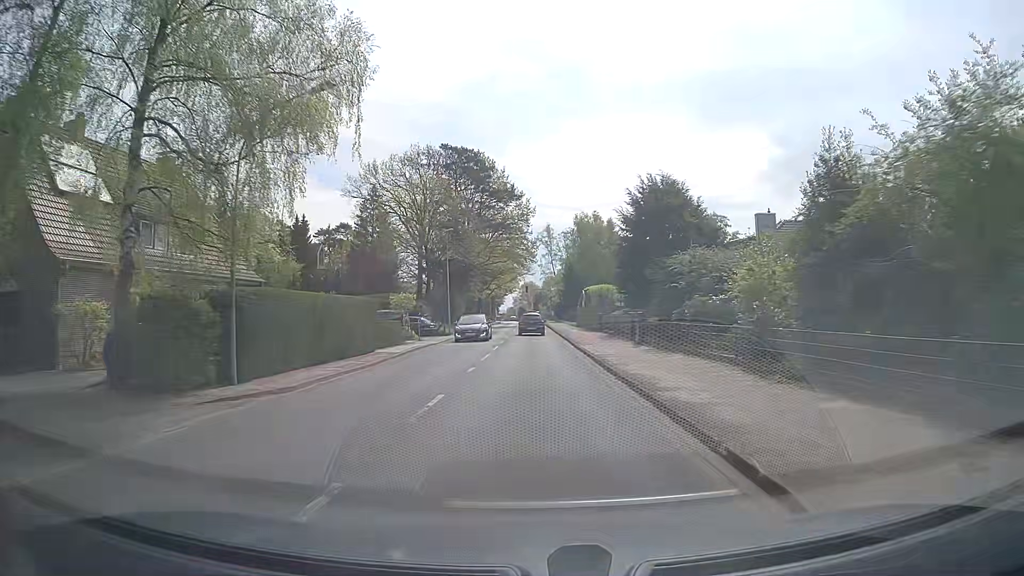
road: tertiary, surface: asphalt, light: Day
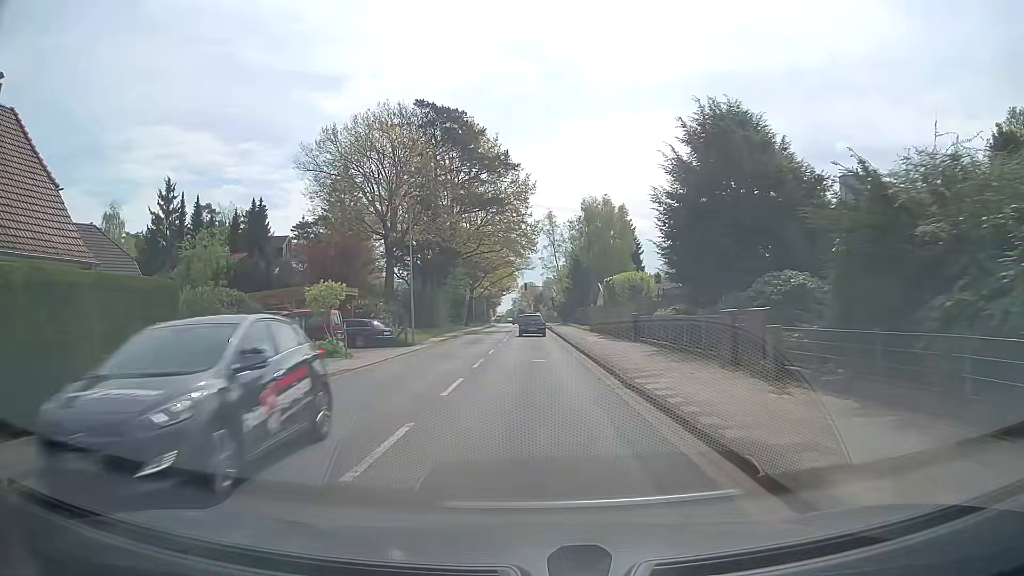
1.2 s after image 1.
(+0.1, +15.3) m; 0°
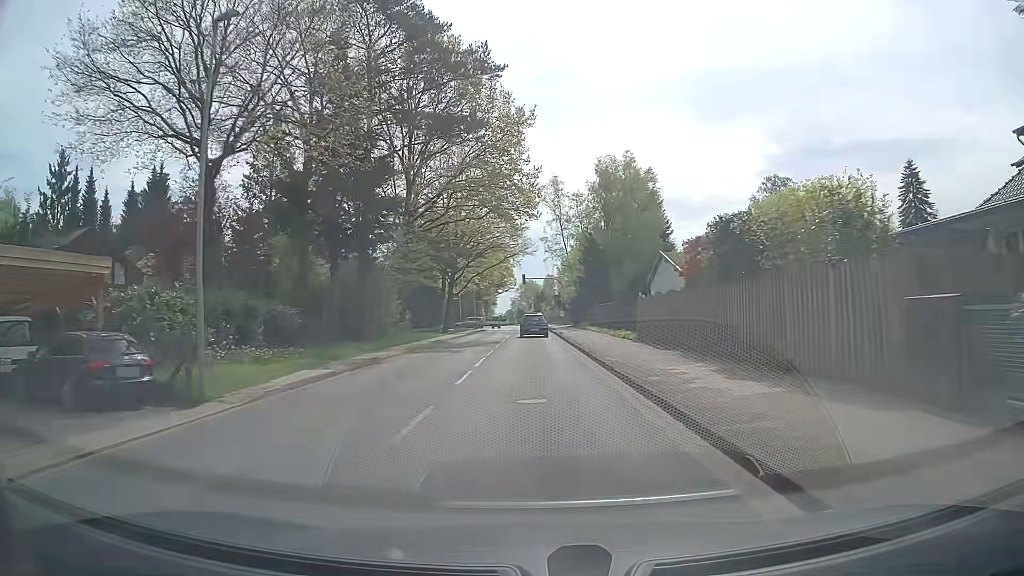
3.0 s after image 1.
(0.0, +23.0) m; 0°
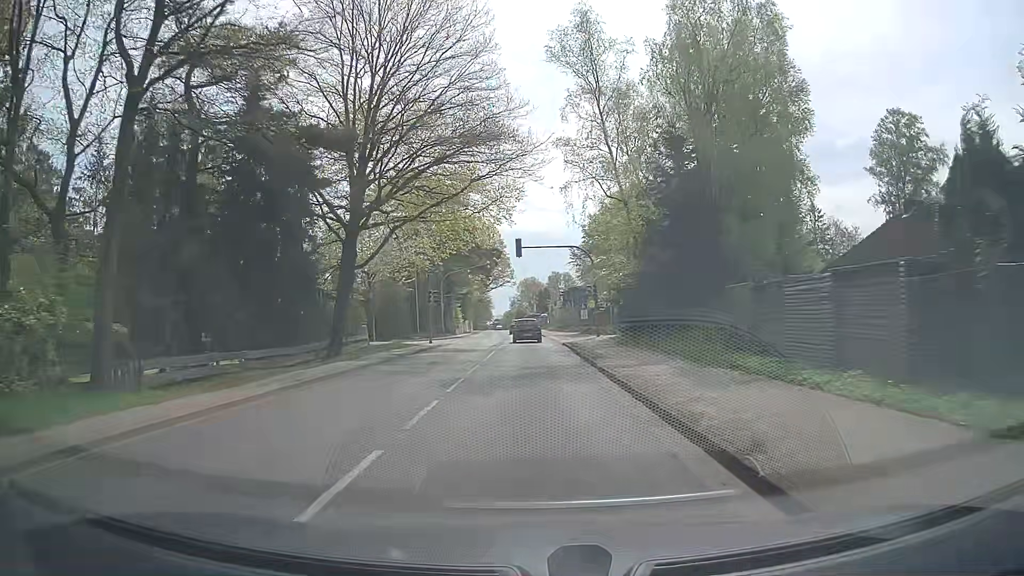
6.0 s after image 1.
(0.0, +38.2) m; 0°
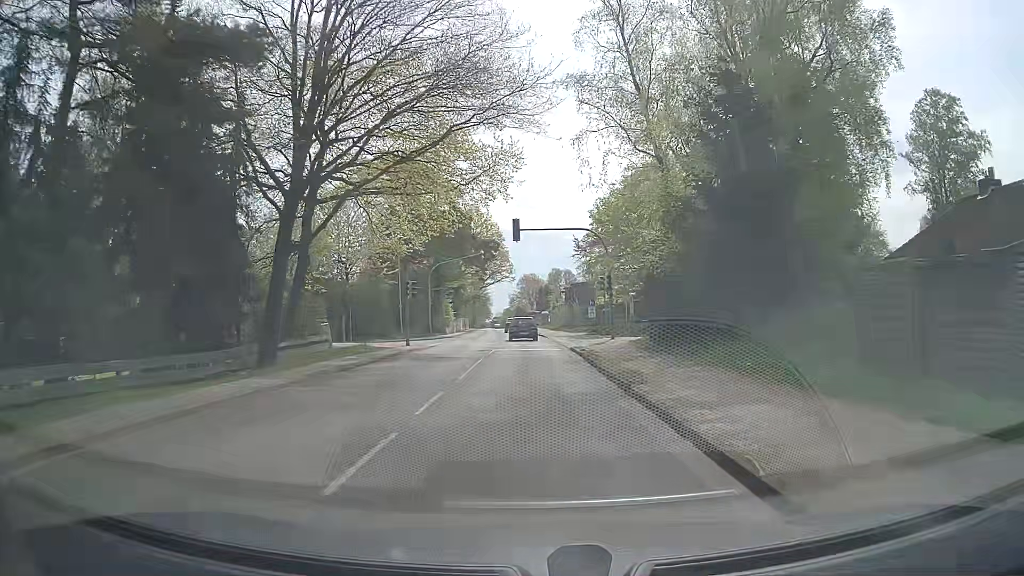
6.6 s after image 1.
(0.0, +7.6) m; 0°
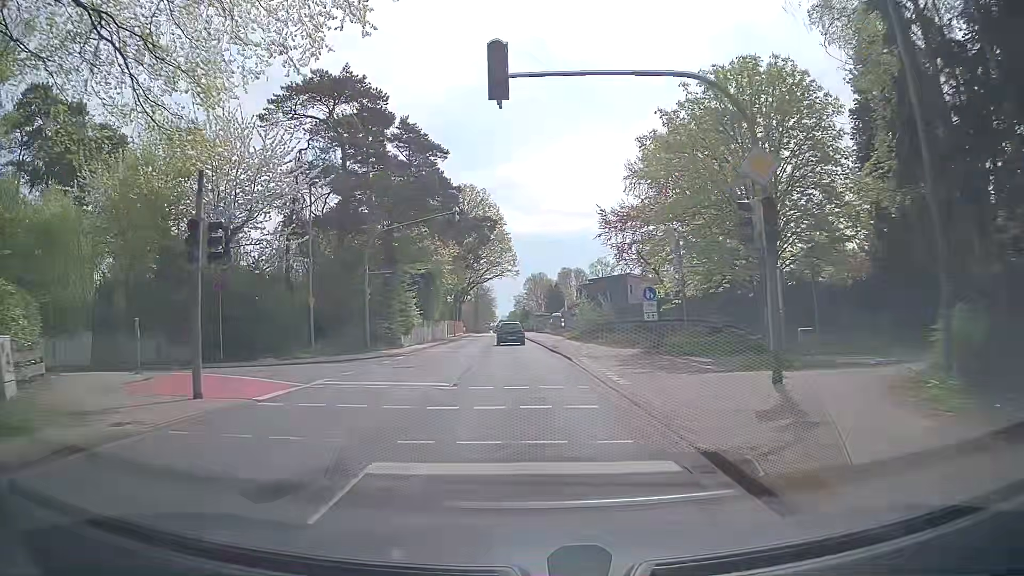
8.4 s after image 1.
(-0.2, +22.9) m; -1°
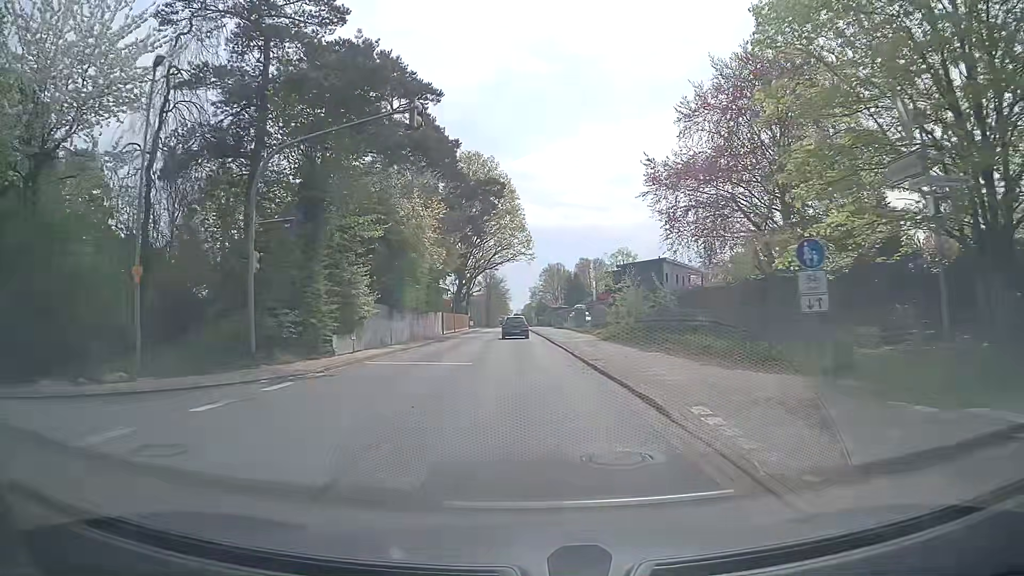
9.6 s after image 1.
(-0.2, +15.3) m; -1°
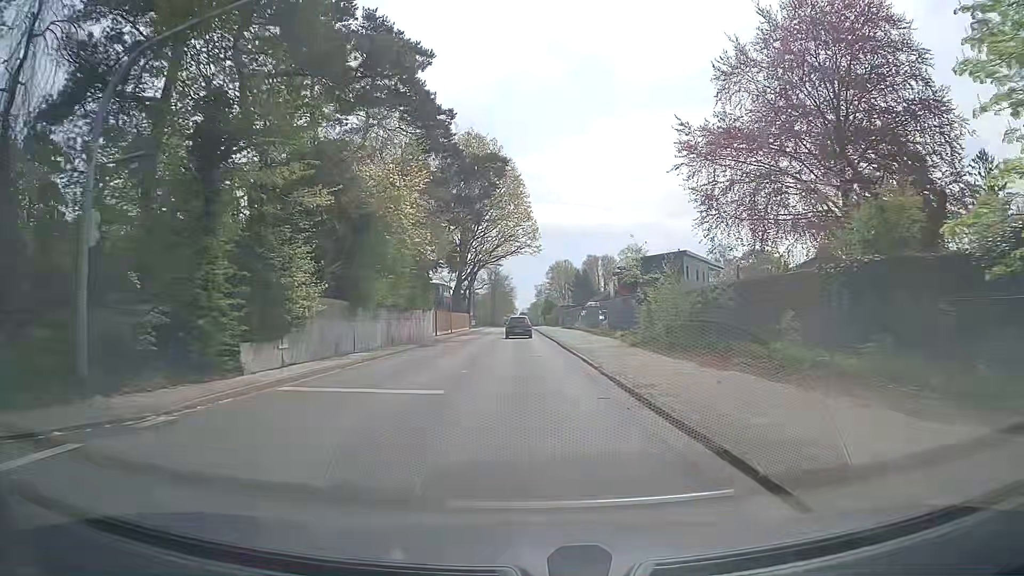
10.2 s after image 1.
(-0.1, +7.7) m; -1°
(0, +10) (0, +20) (0, +30) (-1, +40) (-1, +50) (-1, +60) (-1, +70) (-1, +80) (-2, +90) (-2, +100) m
